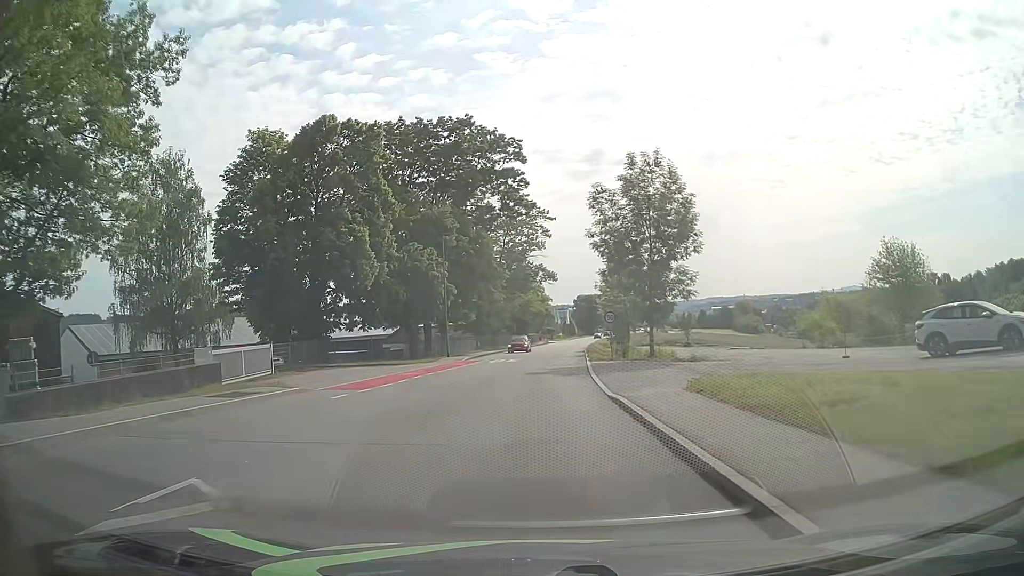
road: tertiary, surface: asphalt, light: Day
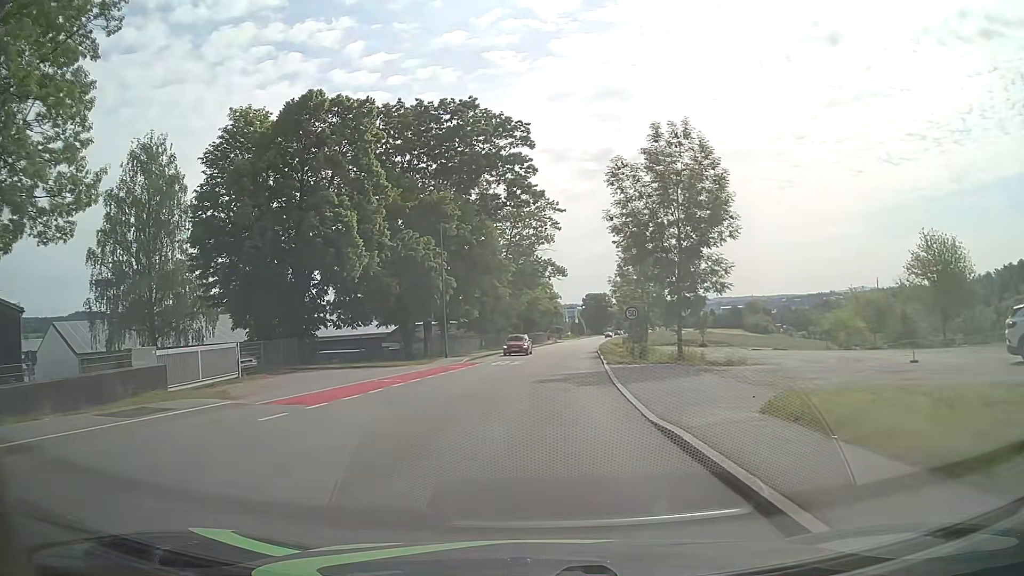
(0.0, +4.6) m; 0°
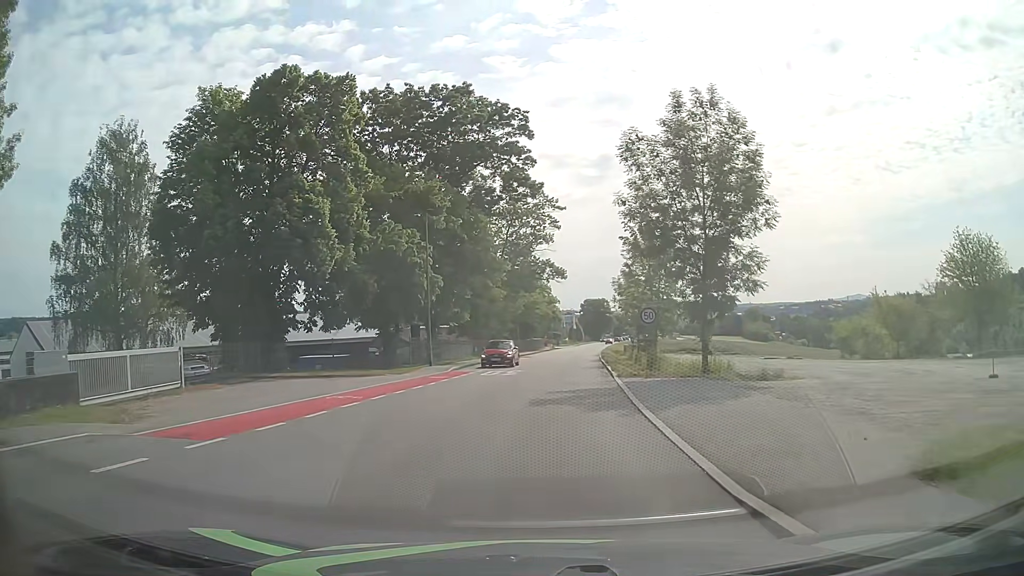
(0.0, +4.6) m; 0°
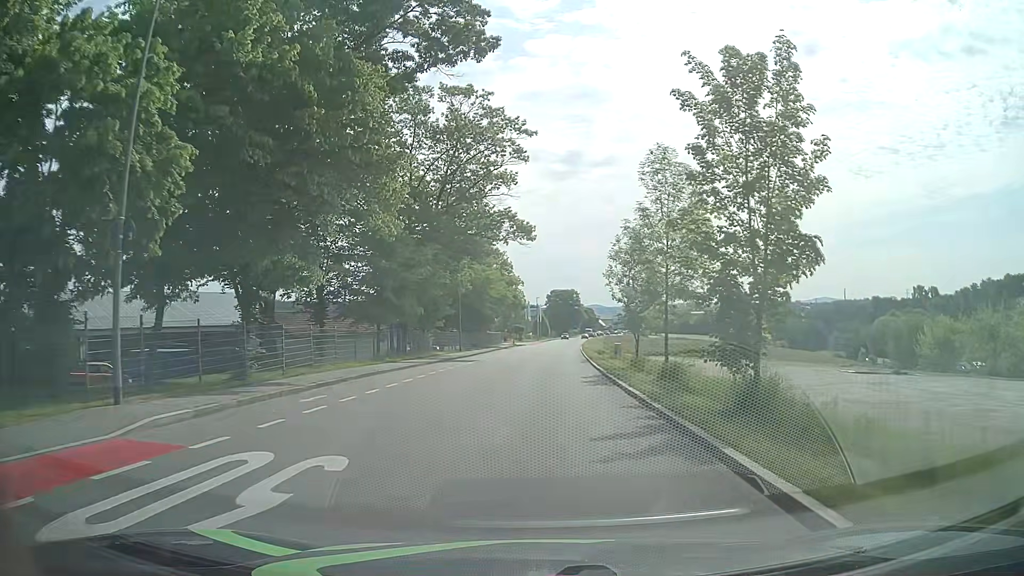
(+1.0, +24.6) m; +4°
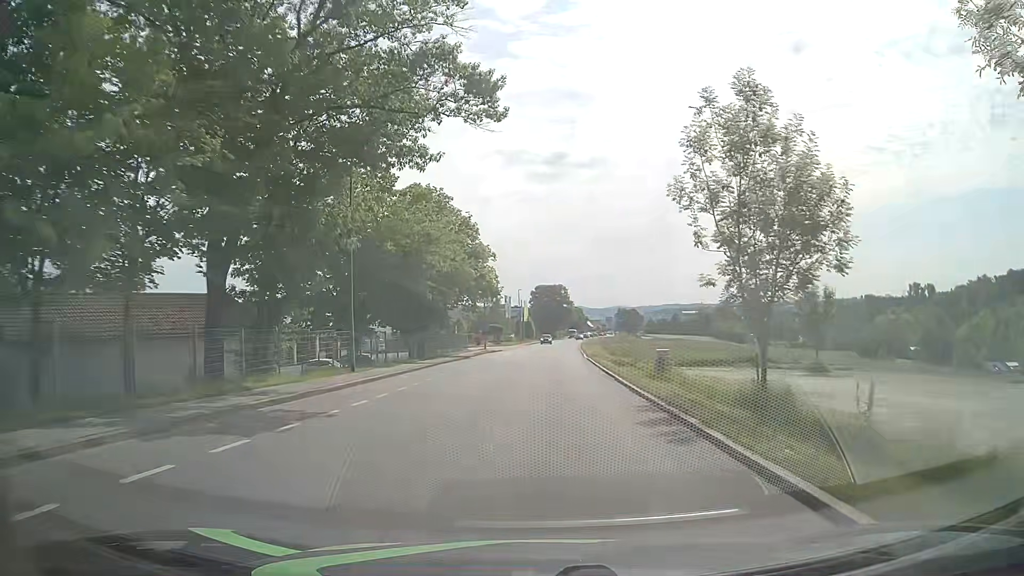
(+0.3, +26.3) m; +2°
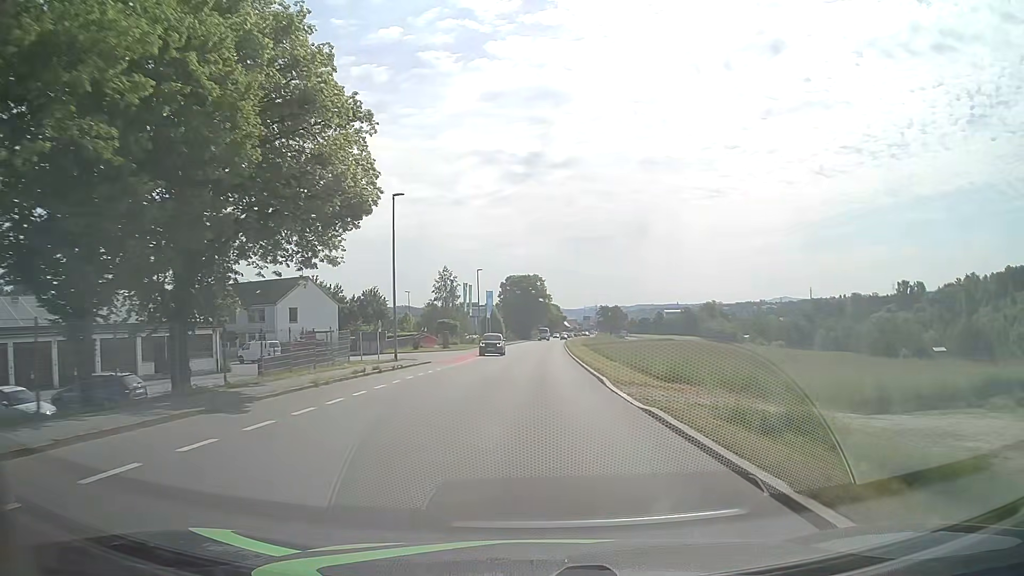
(+0.6, +30.4) m; +1°
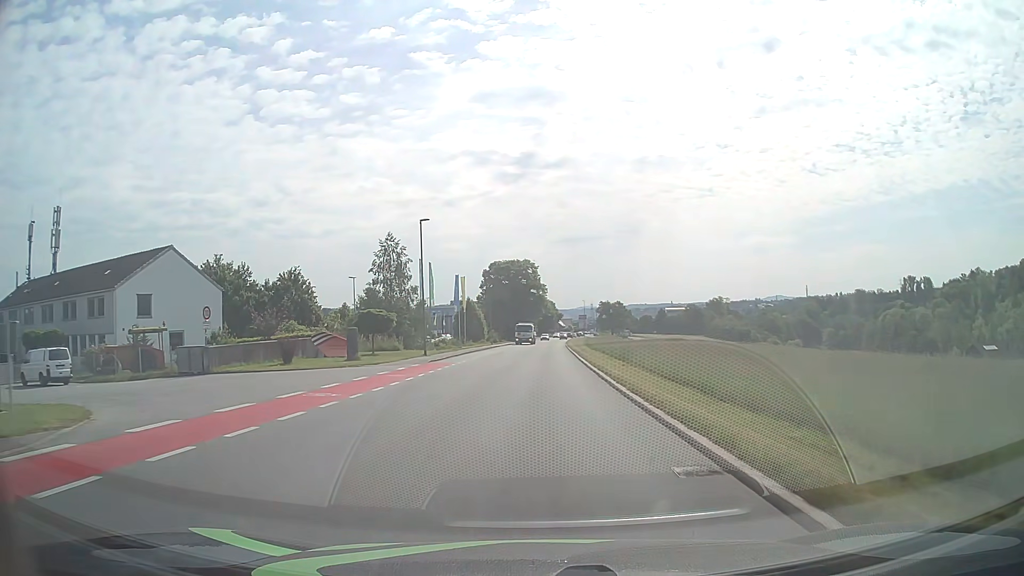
(+0.5, +30.8) m; +1°
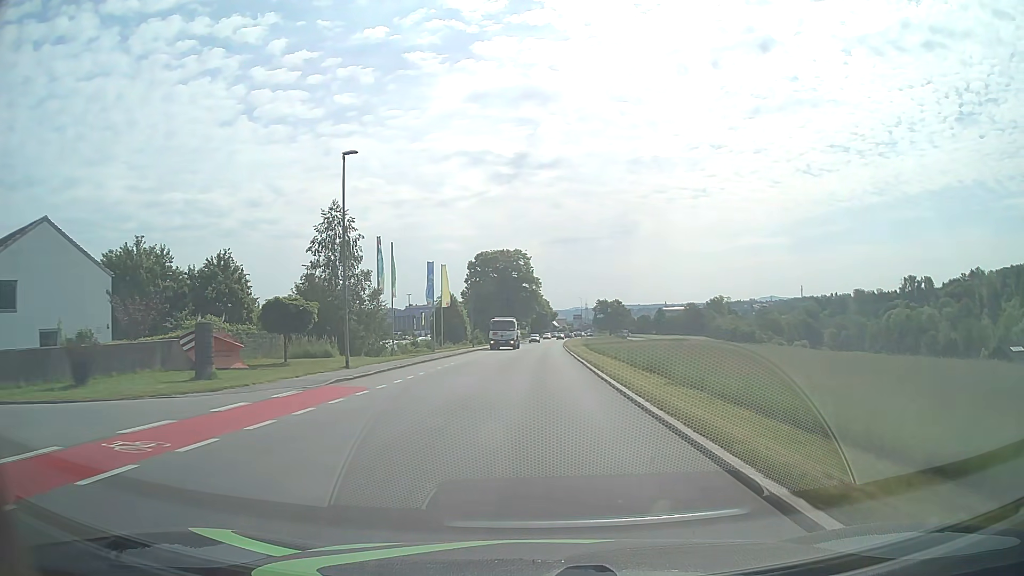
(+0.1, +15.4) m; +1°
(0, +10) (0, +20) (0, +30) (0, +40) (+1, +50) (+1, +60) (+1, +70) (+1, +80) (+2, +90) (+2, +100) m
